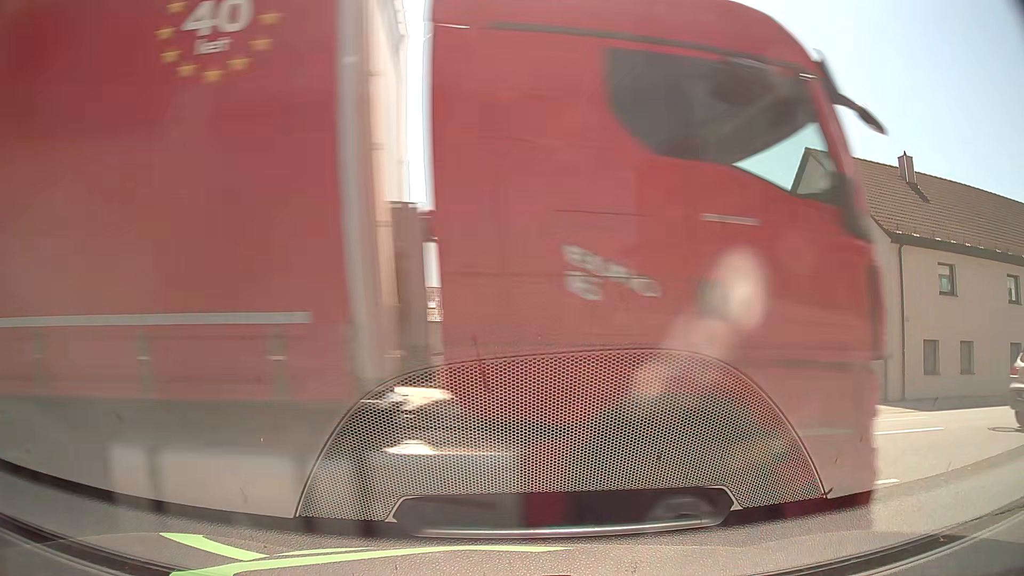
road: service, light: Day
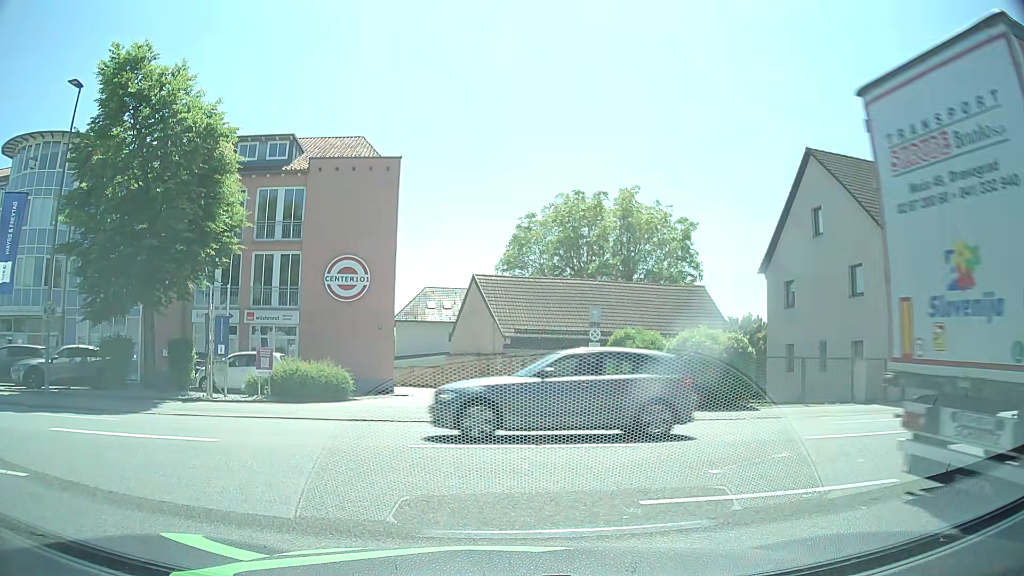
(0.0, 0.0) m; 0°
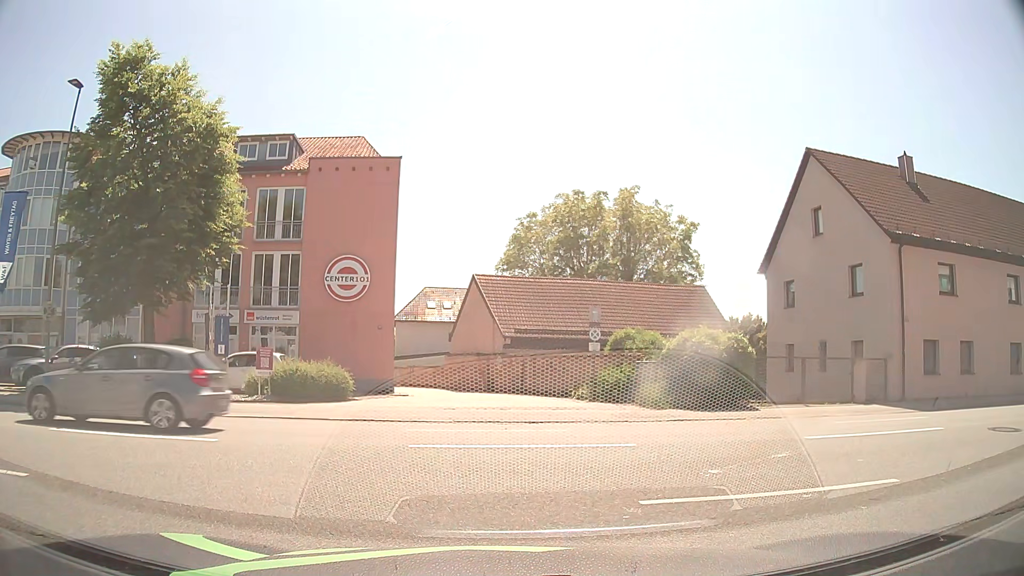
(0.0, 0.0) m; 0°
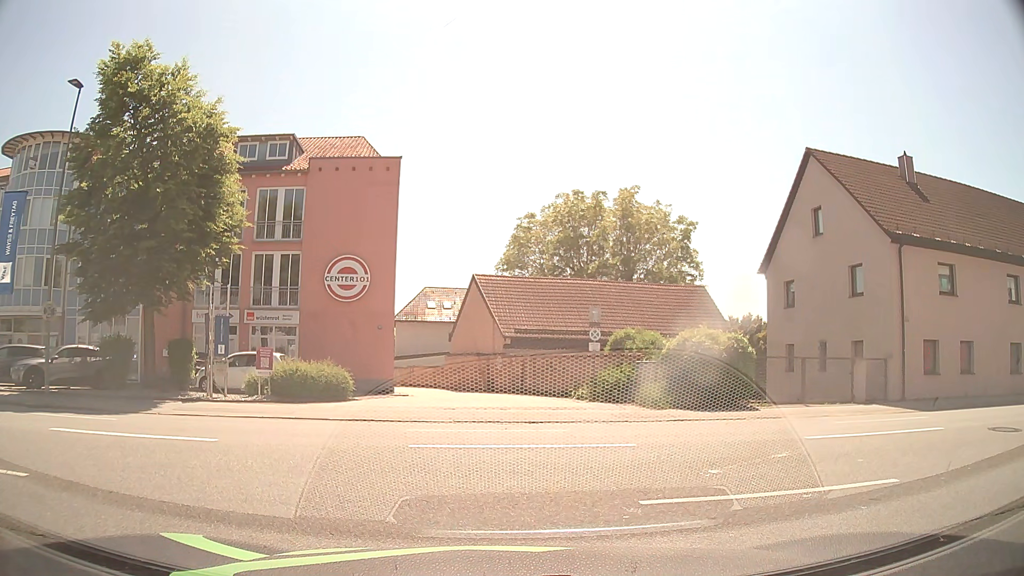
(0.0, 0.0) m; 0°
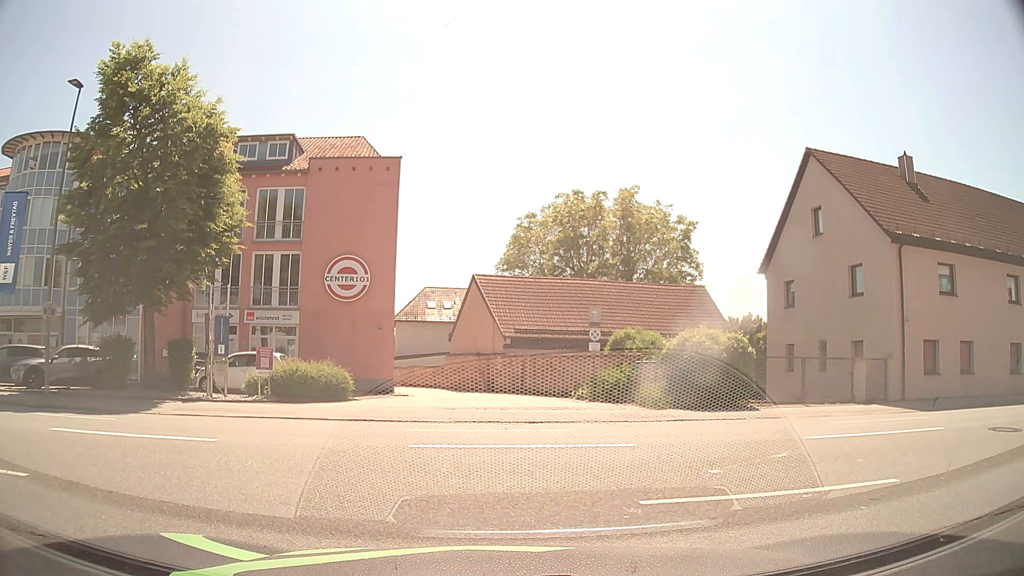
(0.0, 0.0) m; 0°
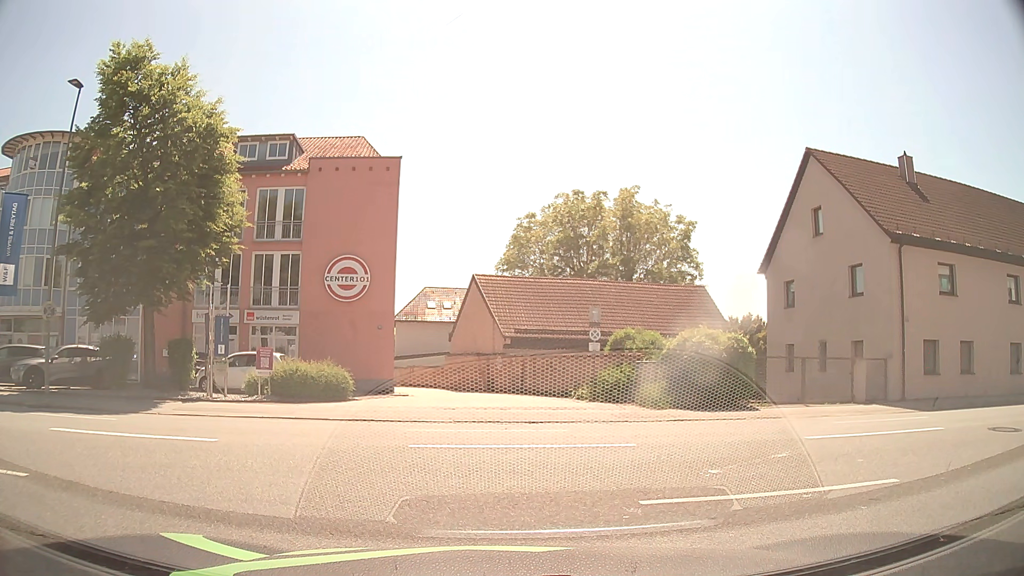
(0.0, 0.0) m; 0°
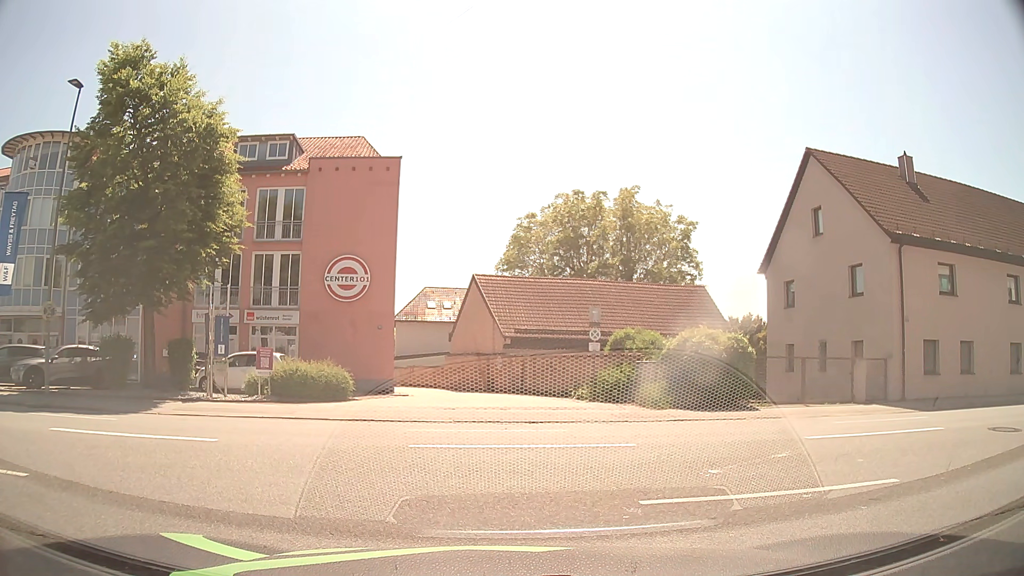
(0.0, 0.0) m; 0°
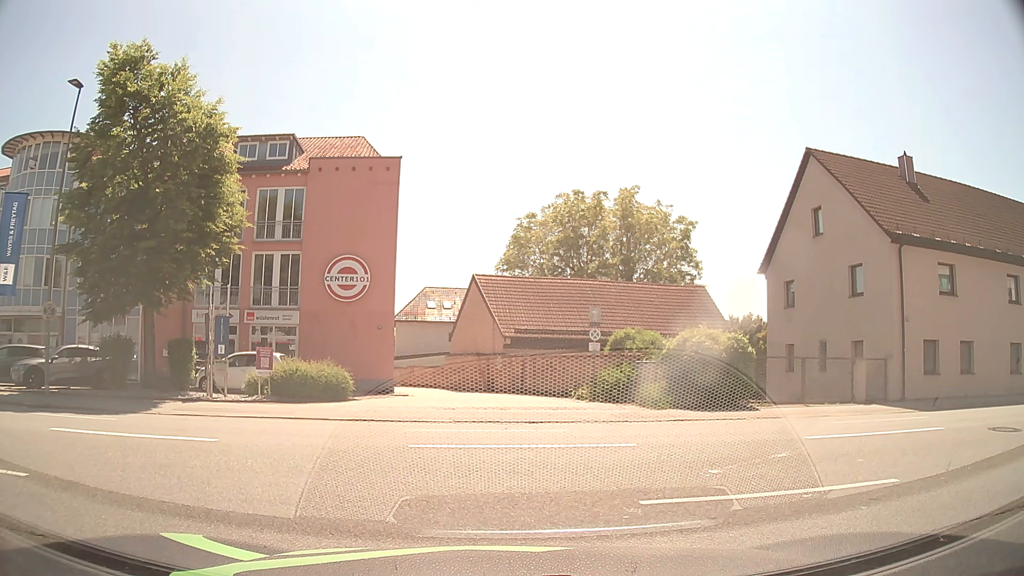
(0.0, 0.0) m; 0°
